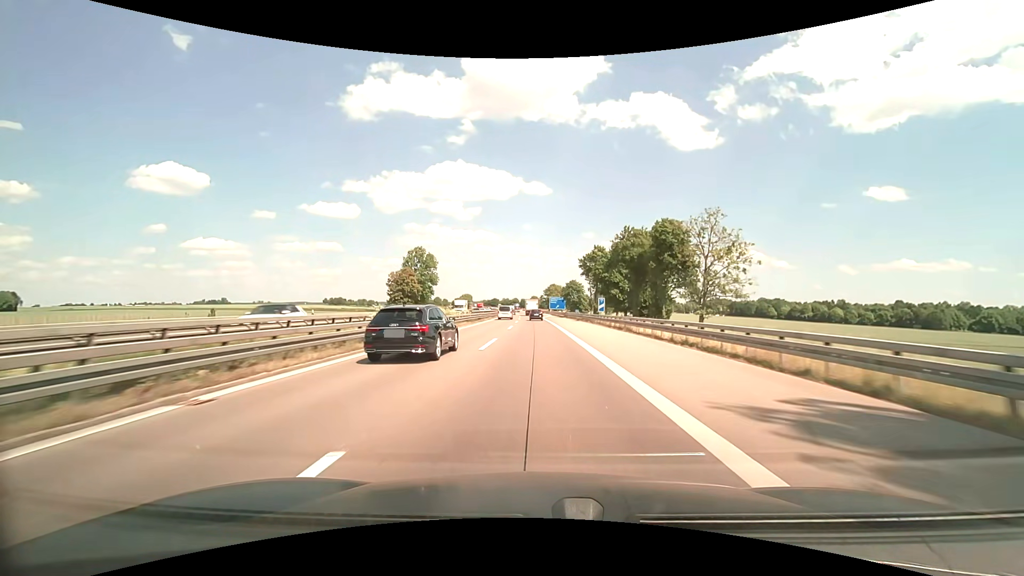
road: motorway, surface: asphalt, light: Day
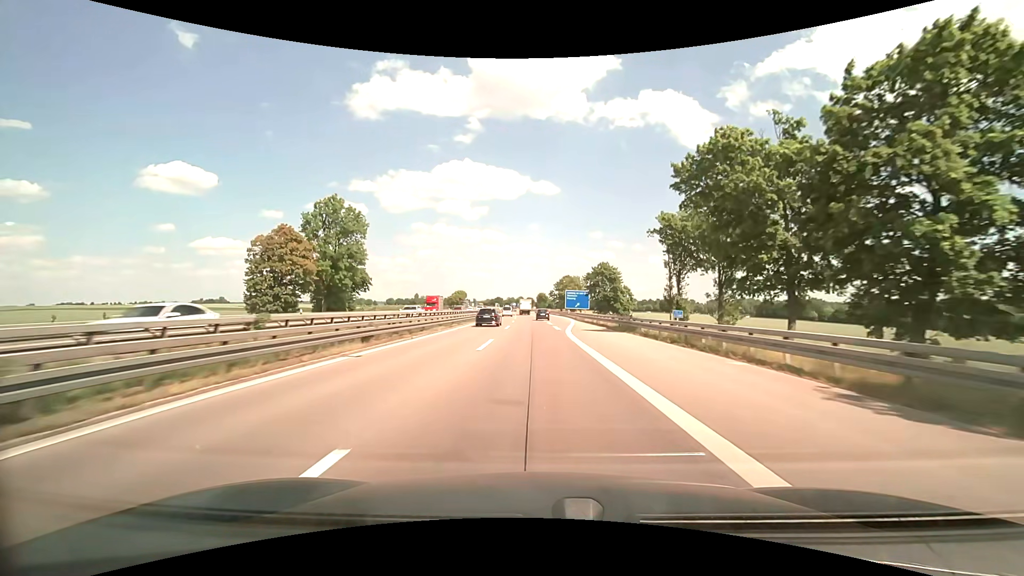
(-0.3, +54.2) m; -1°
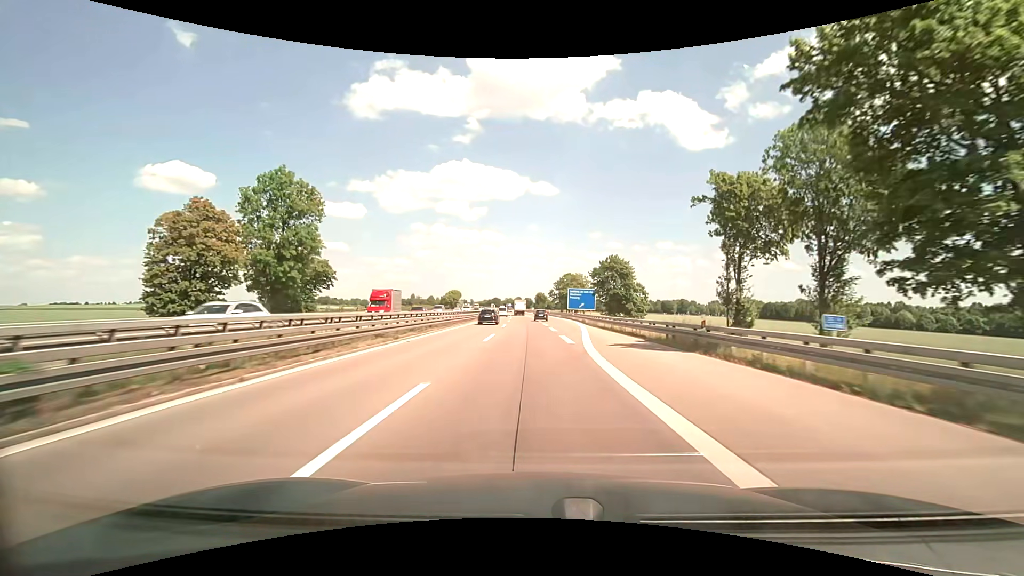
(0.0, +13.4) m; 0°
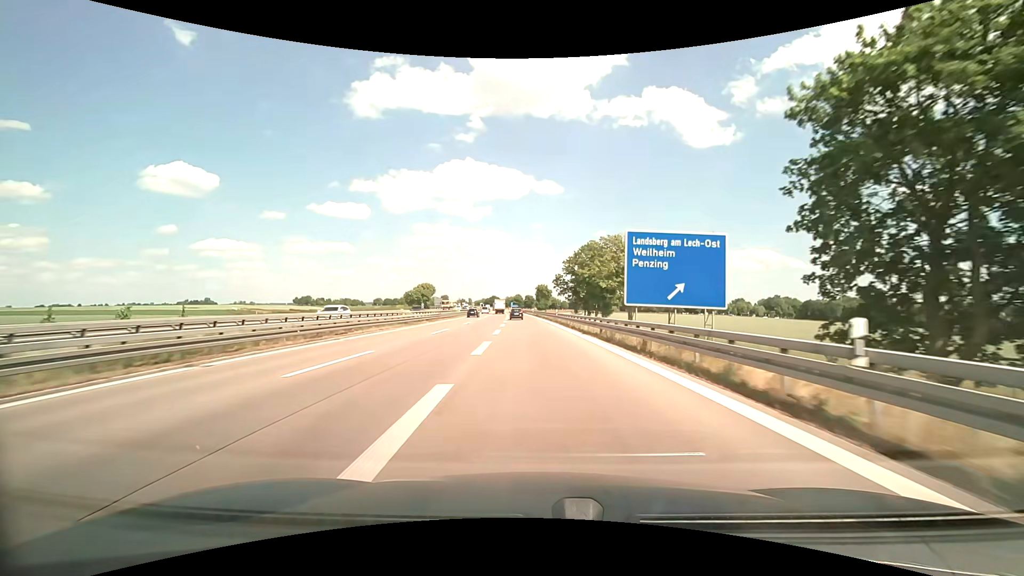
(+1.7, +65.3) m; 0°
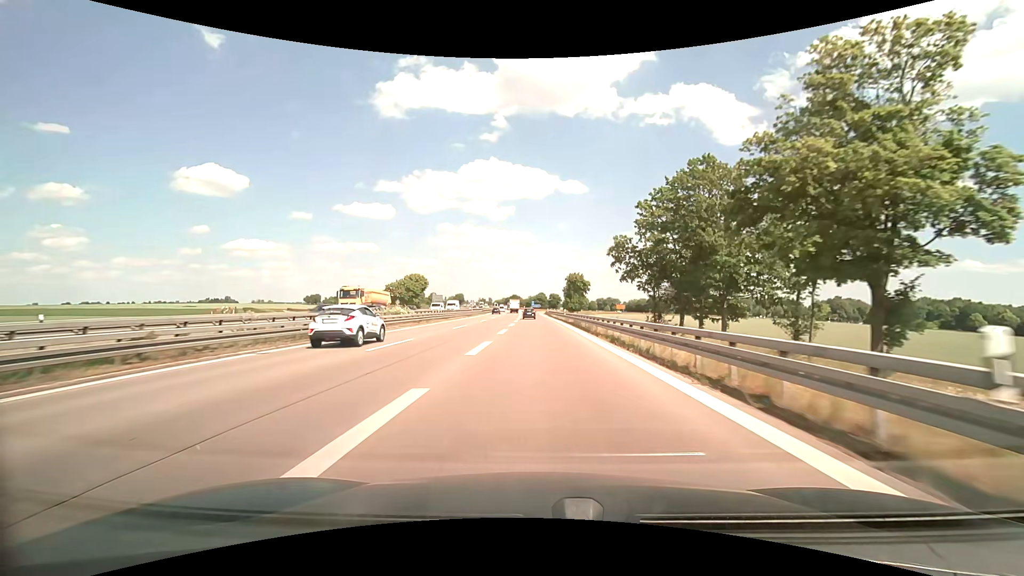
(-1.2, +48.2) m; -3°
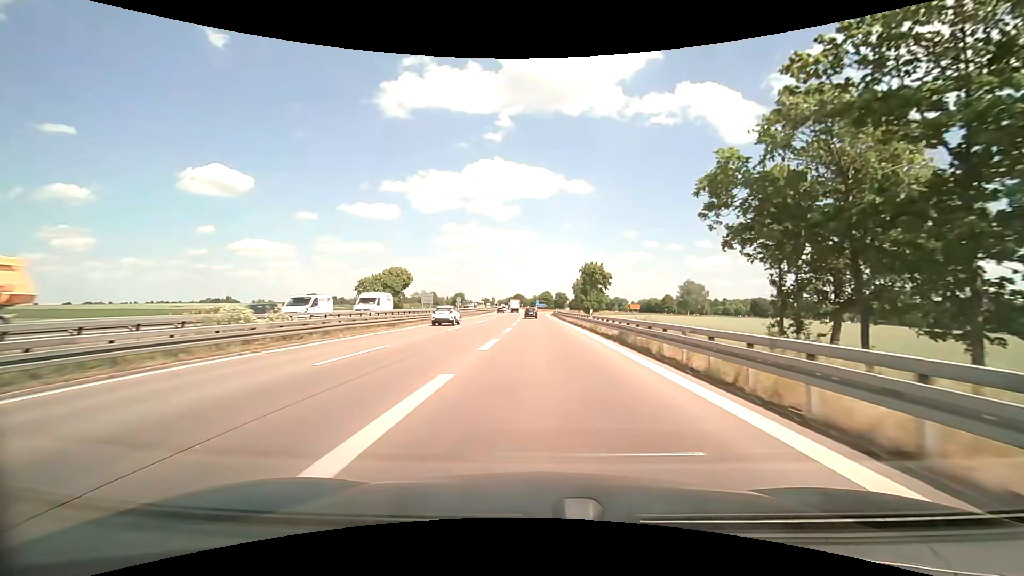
(-0.1, +22.4) m; 0°
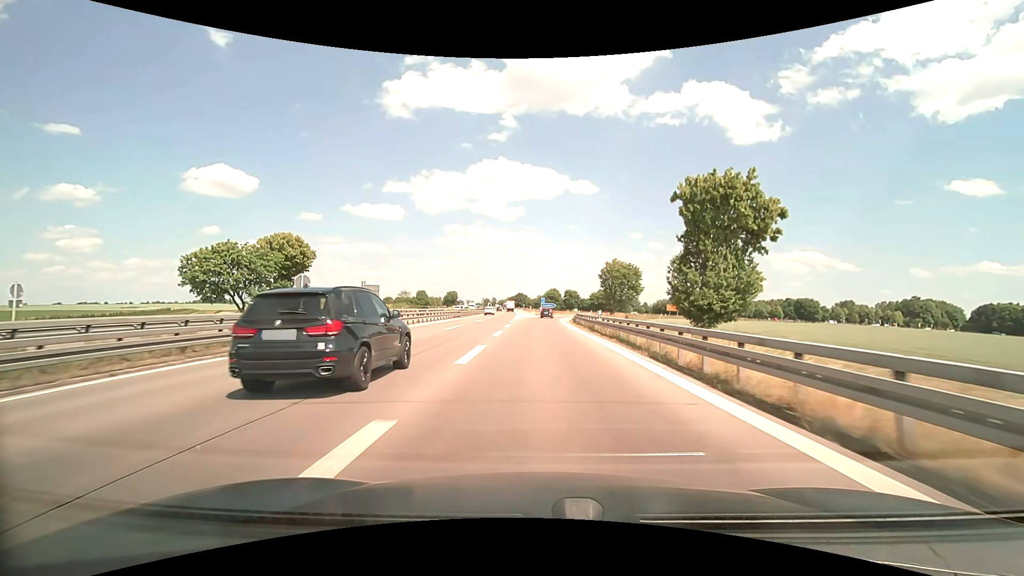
(-0.3, +51.7) m; -1°
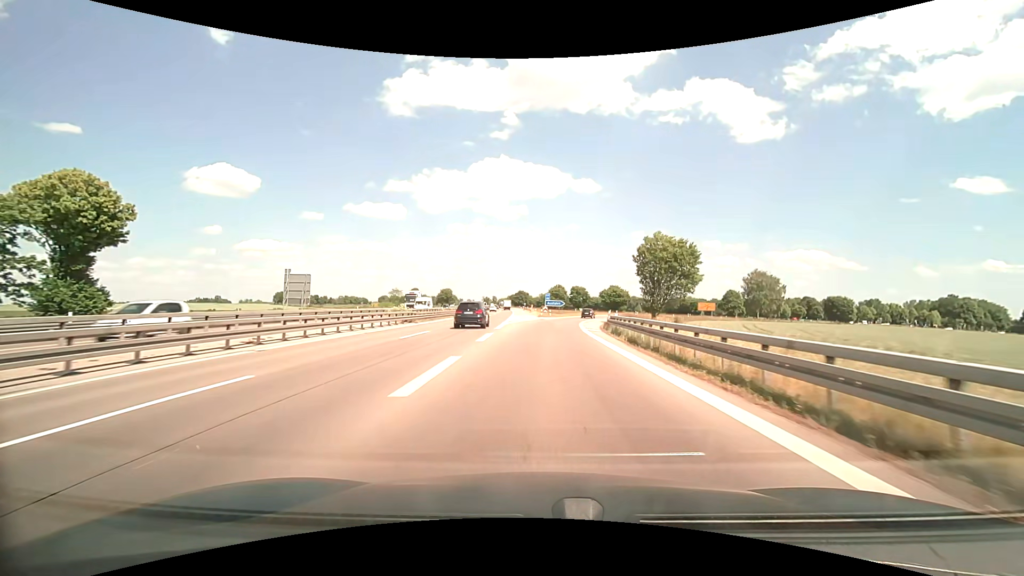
(-0.1, +28.3) m; -1°
(0, +10) (0, +20) (+1, +30) (+1, +40) (+2, +50) (+4, +60) (+6, +69) (+9, +79) (+13, +88) (+17, +98) m
